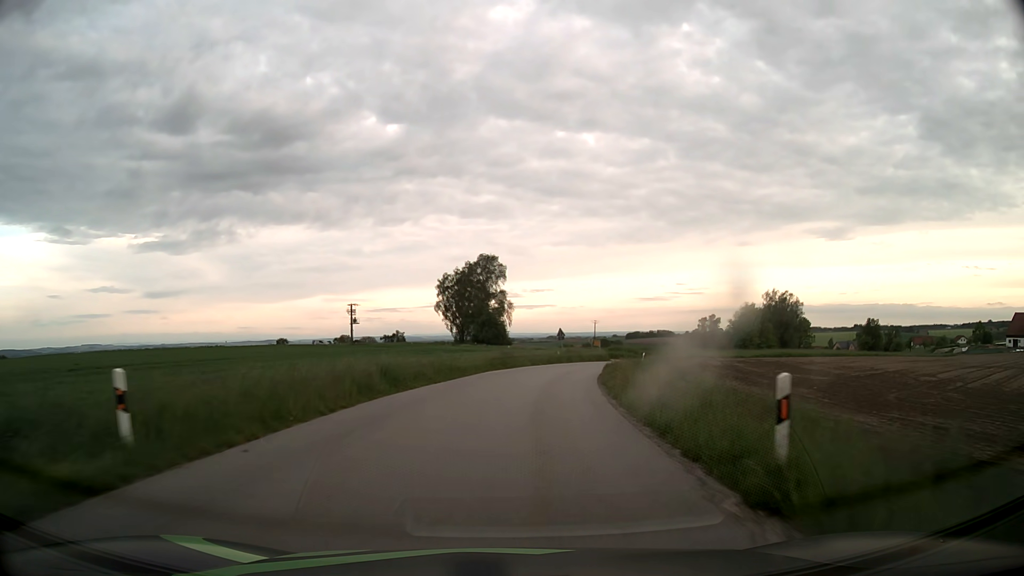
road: tertiary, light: Day
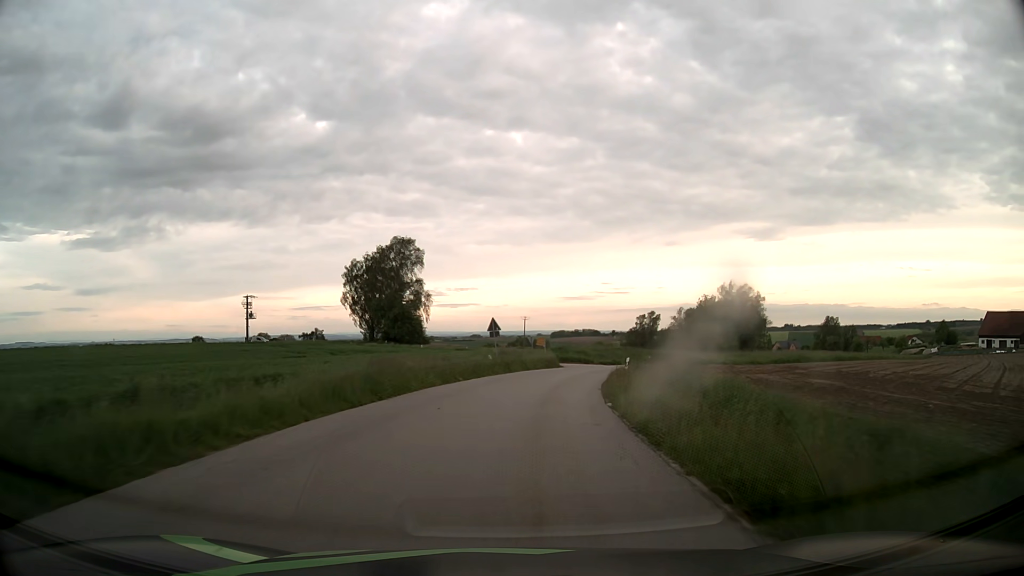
(+1.1, +21.4) m; +6°
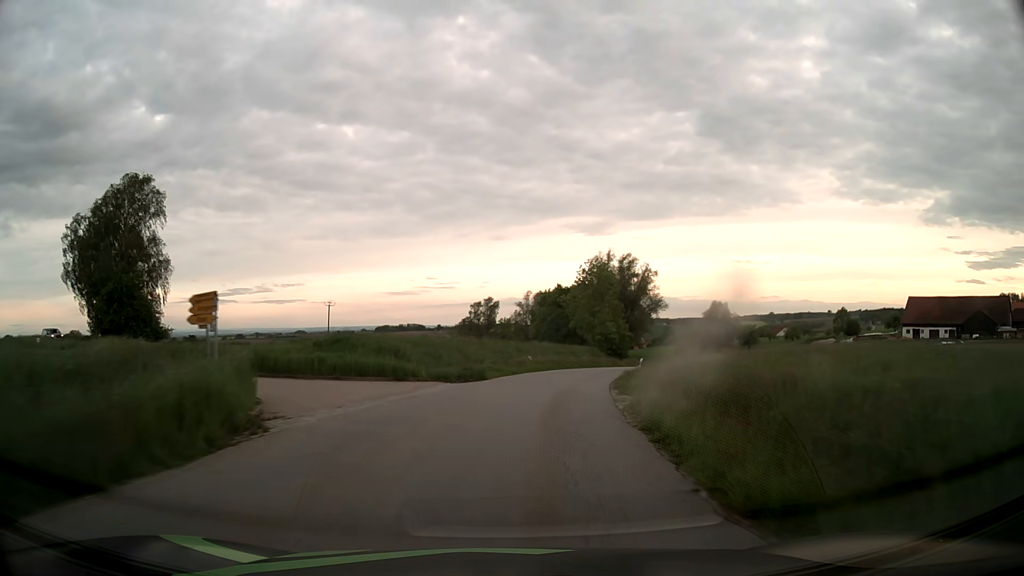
(+5.4, +42.8) m; +15°
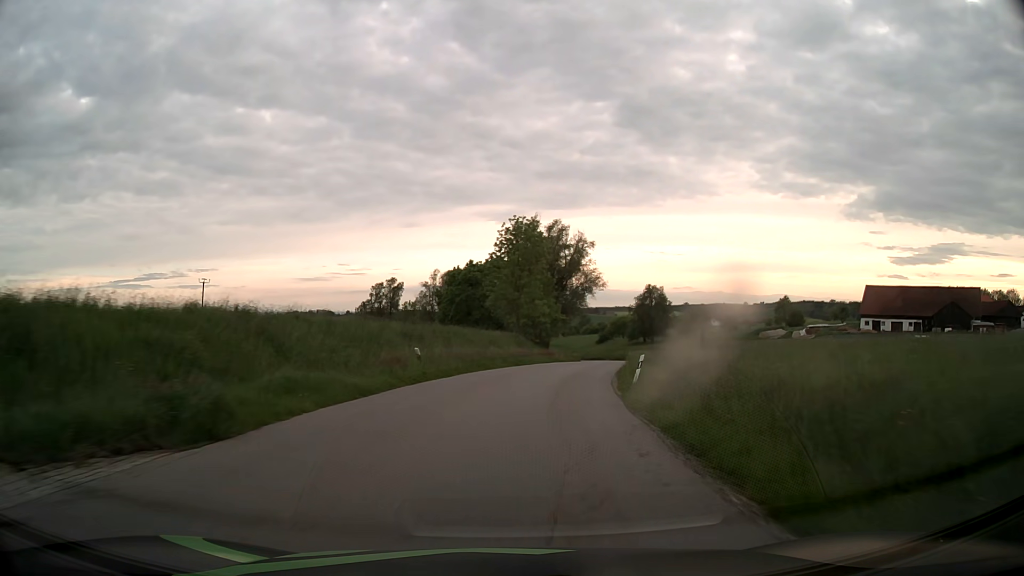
(+1.4, +21.7) m; +7°
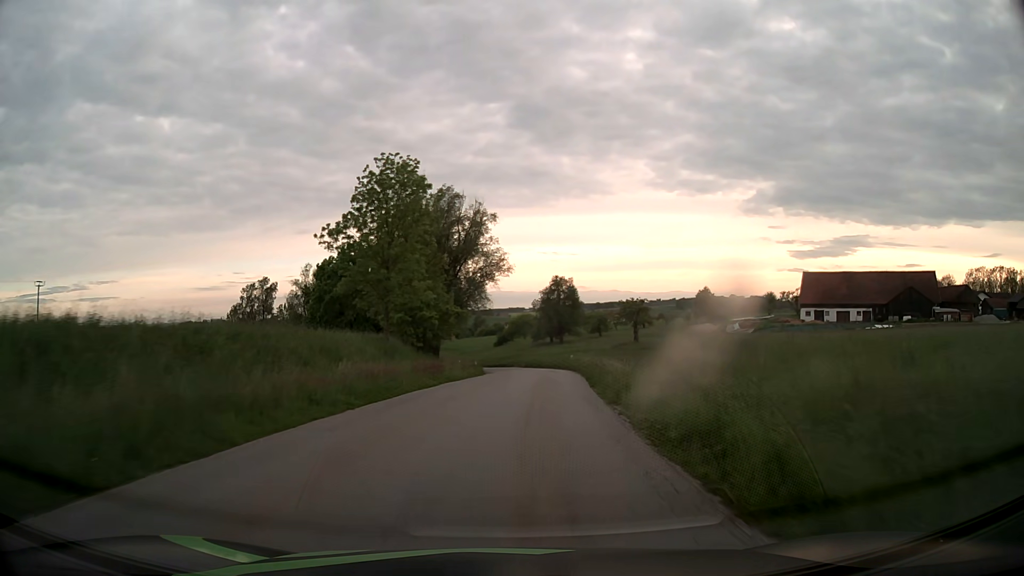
(+1.8, +21.6) m; +10°
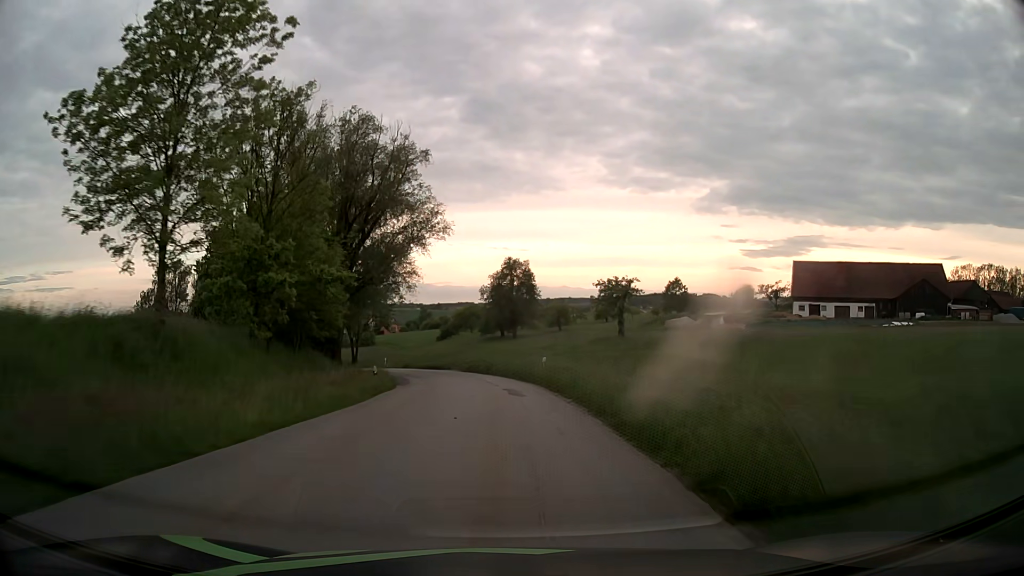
(+1.1, +21.7) m; +5°
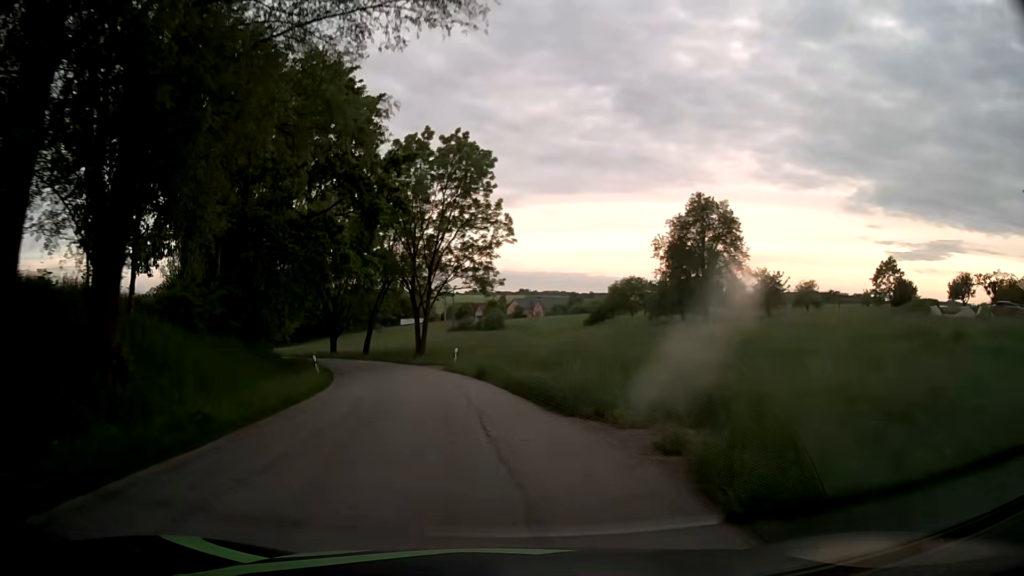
(-3.2, +42.7) m; -12°
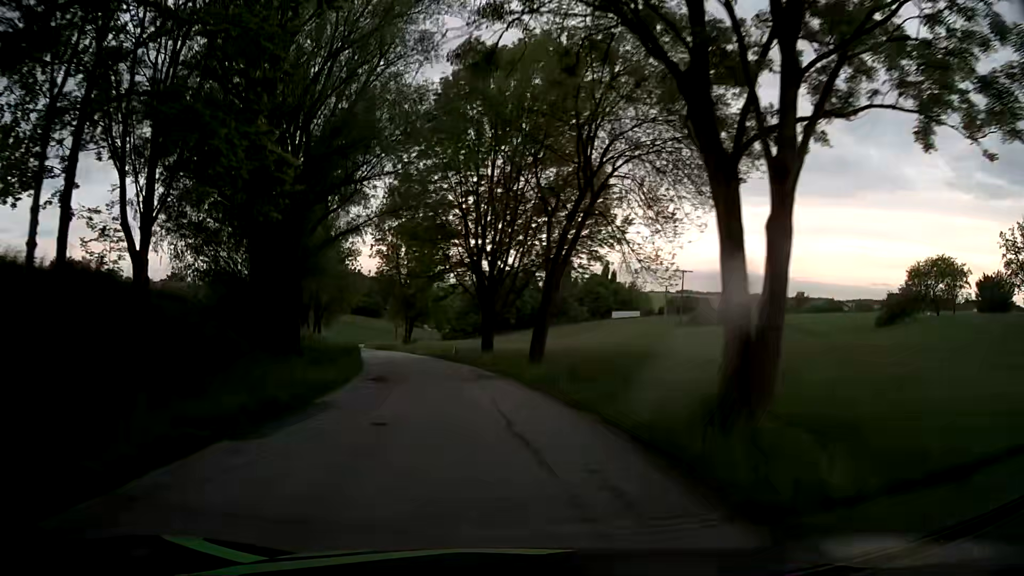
(-6.2, +38.1) m; -18°
(0, +10) (-1, +20) (-3, +30) (-5, +40) (-7, +49) (-10, +59) (-13, +68) (-16, +78) (-20, +87) (-22, +97) m
